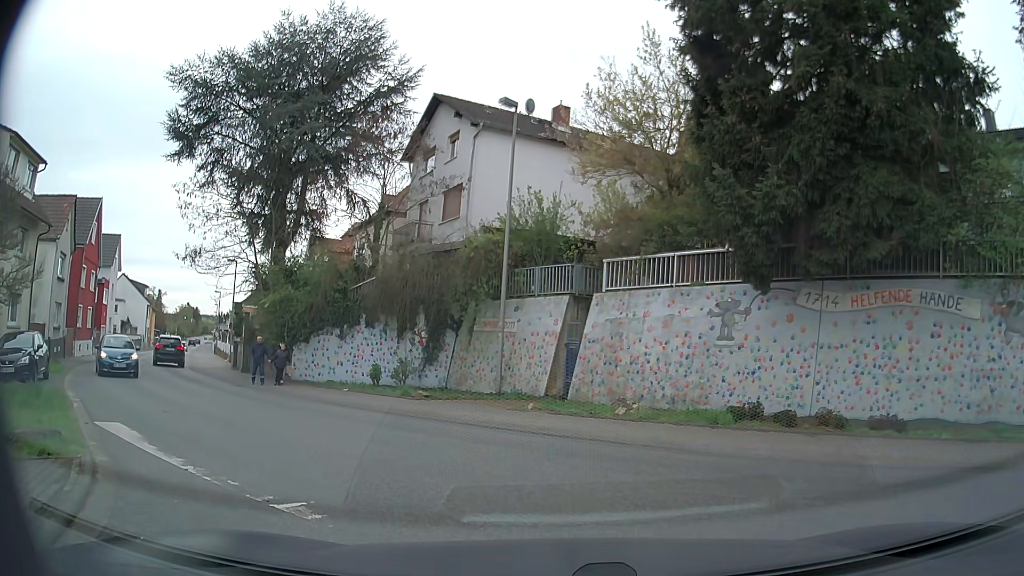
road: residential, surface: asphalt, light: Day
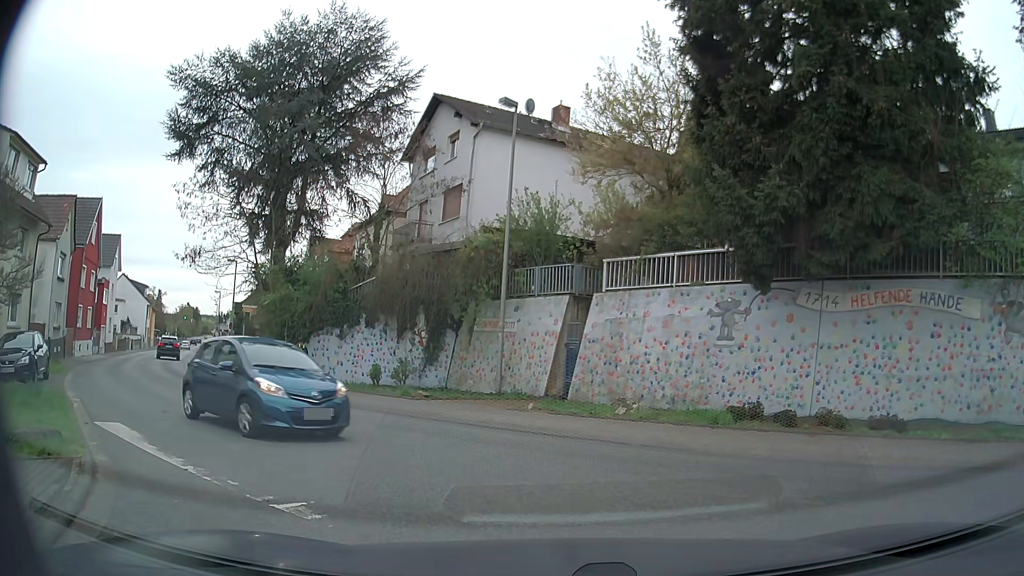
(0.0, 0.0) m; 0°
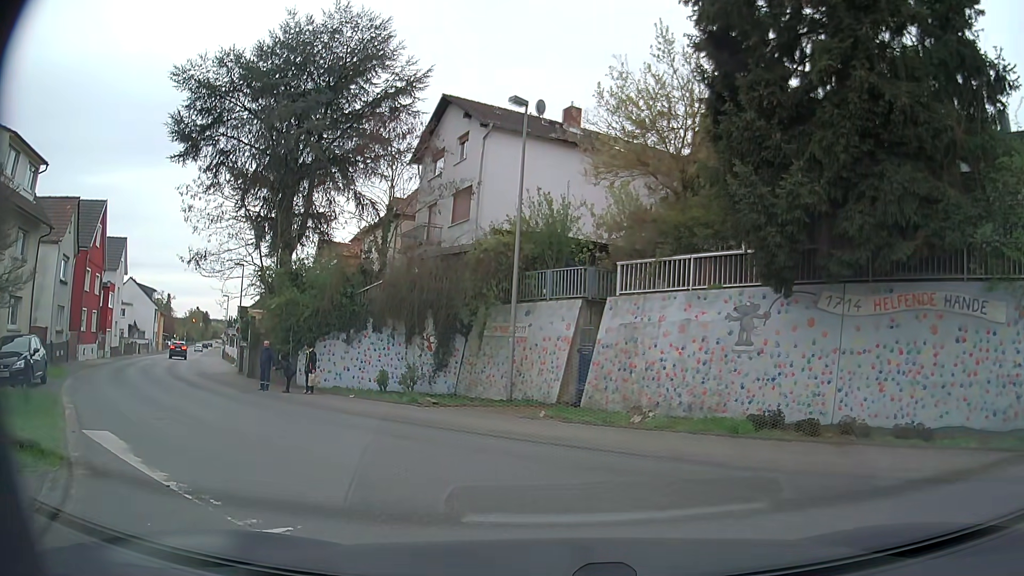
(0.0, +0.8) m; -1°
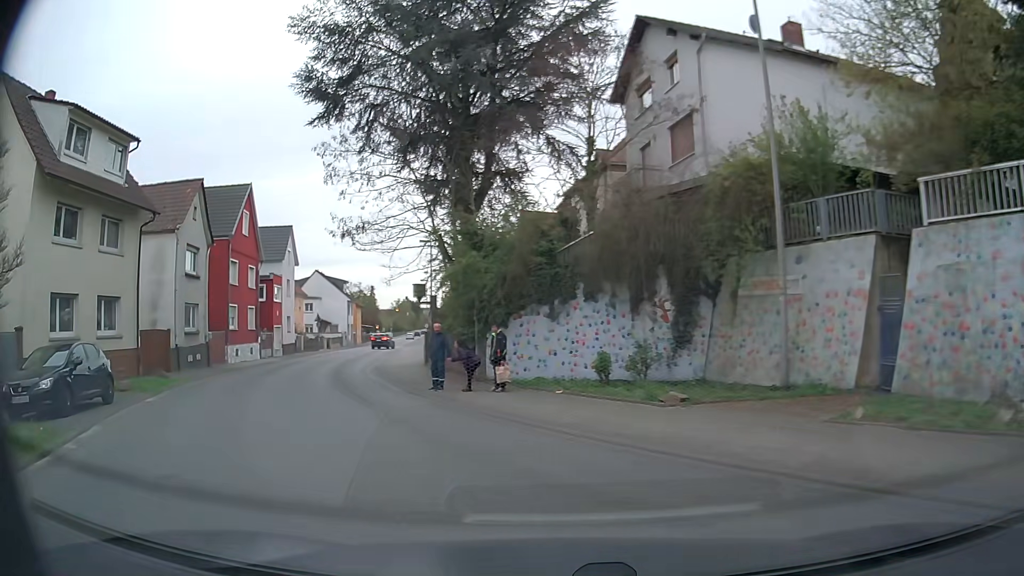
(-0.8, +7.0) m; -16°
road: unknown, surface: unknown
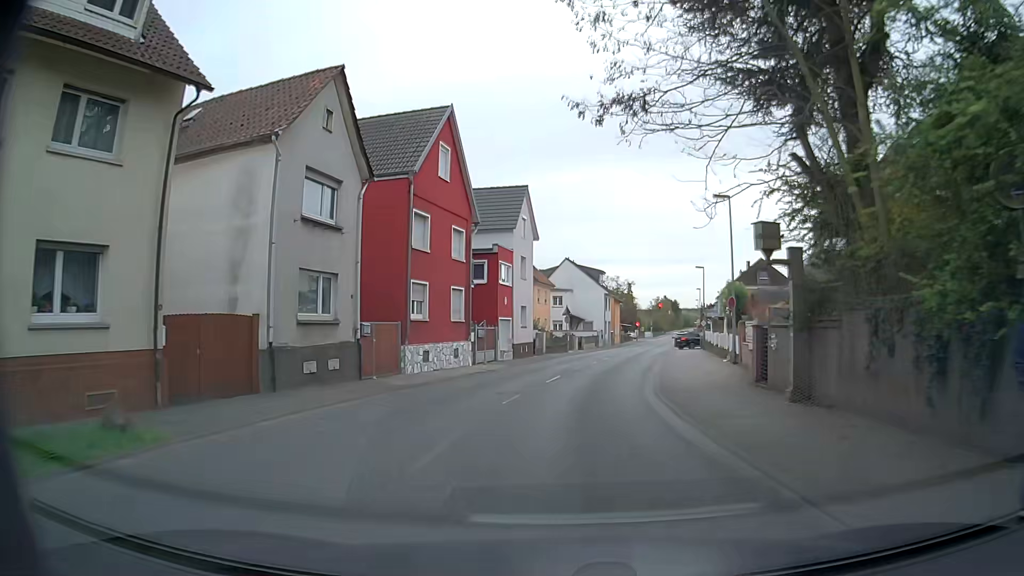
(-4.2, +14.3) m; -23°
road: secondary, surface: asphalt
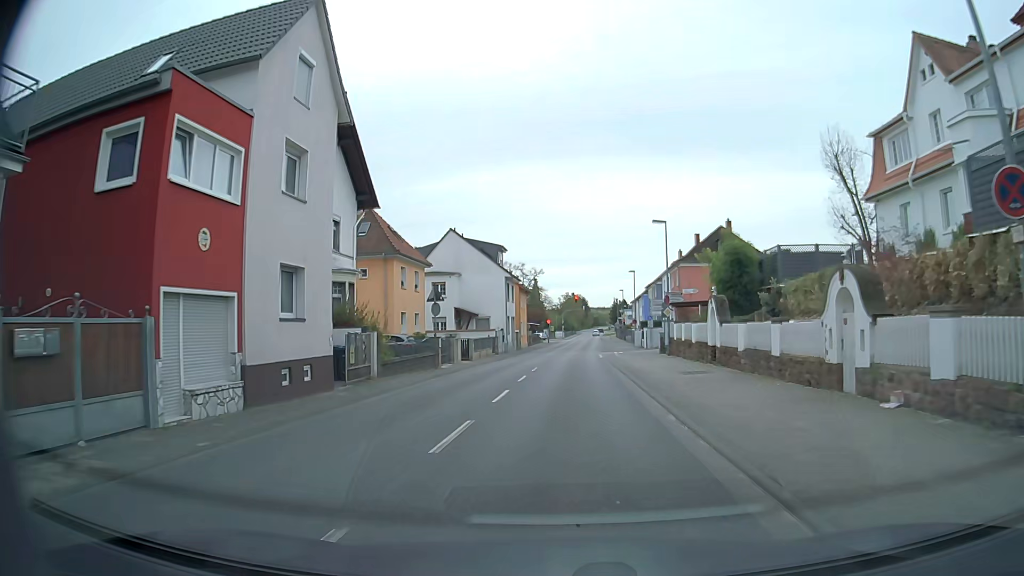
(+1.6, +24.2) m; +8°
